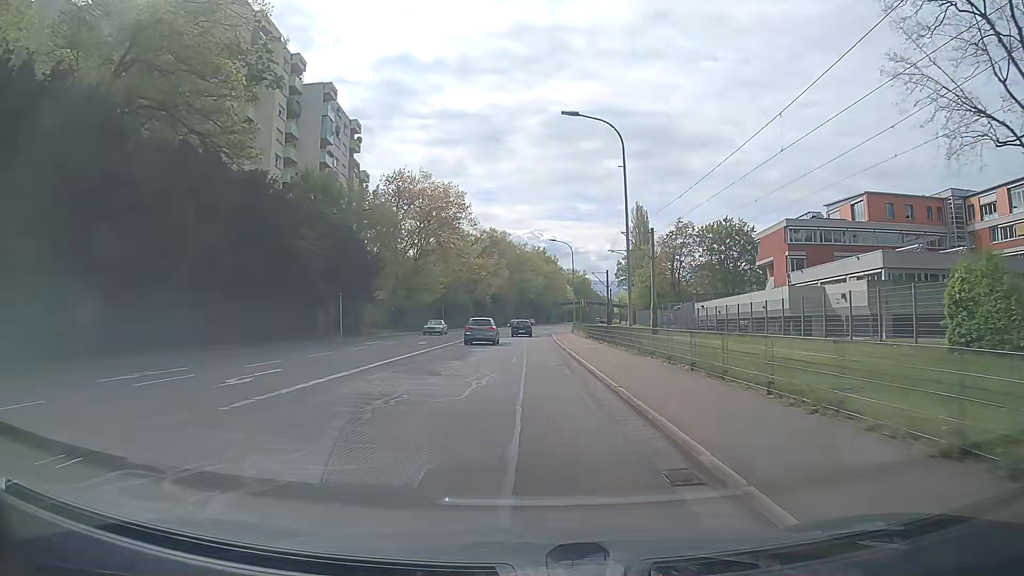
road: secondary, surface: asphalt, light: Day
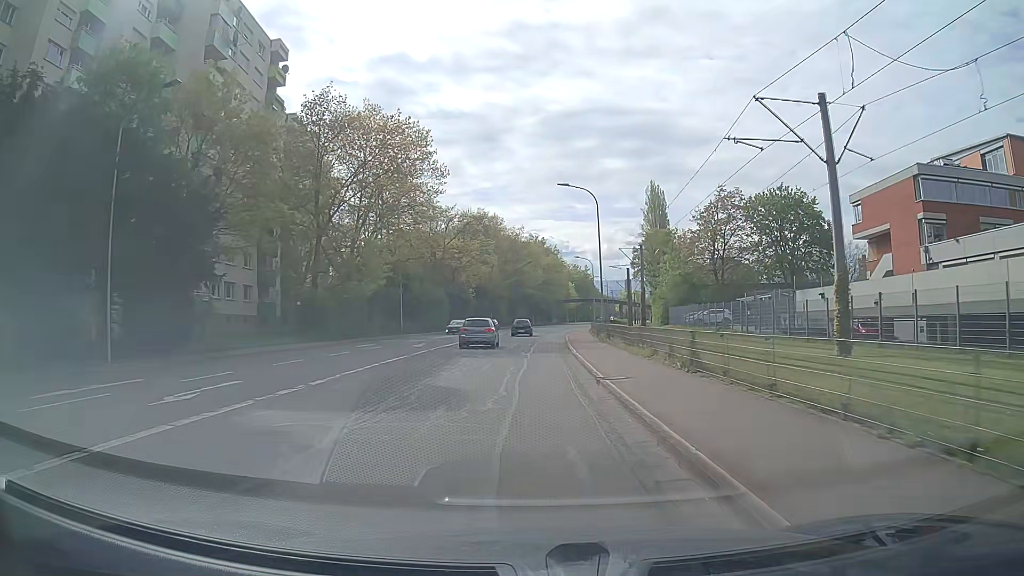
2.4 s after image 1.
(0.0, +28.1) m; +1°
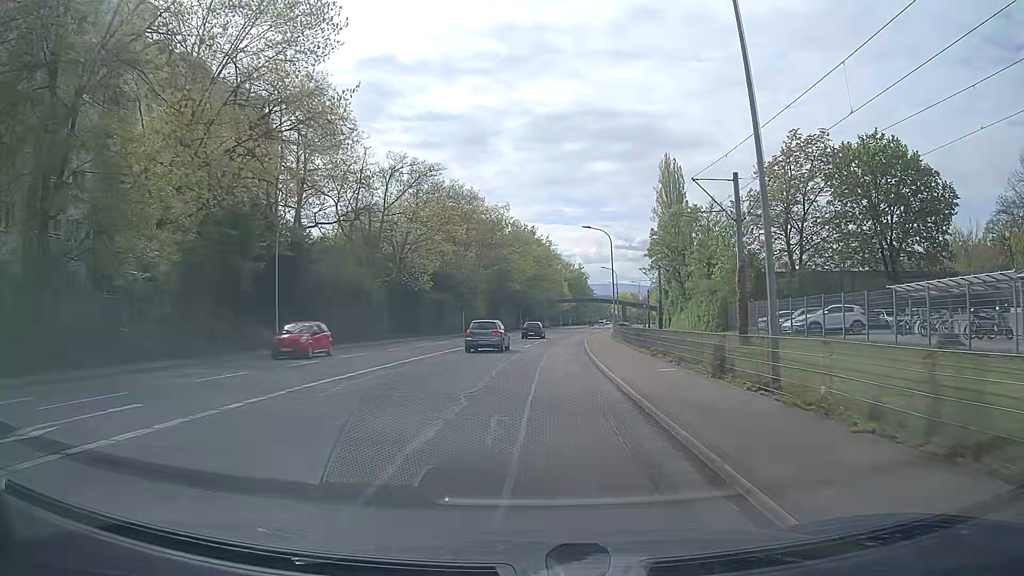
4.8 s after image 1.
(-0.3, +29.5) m; 0°
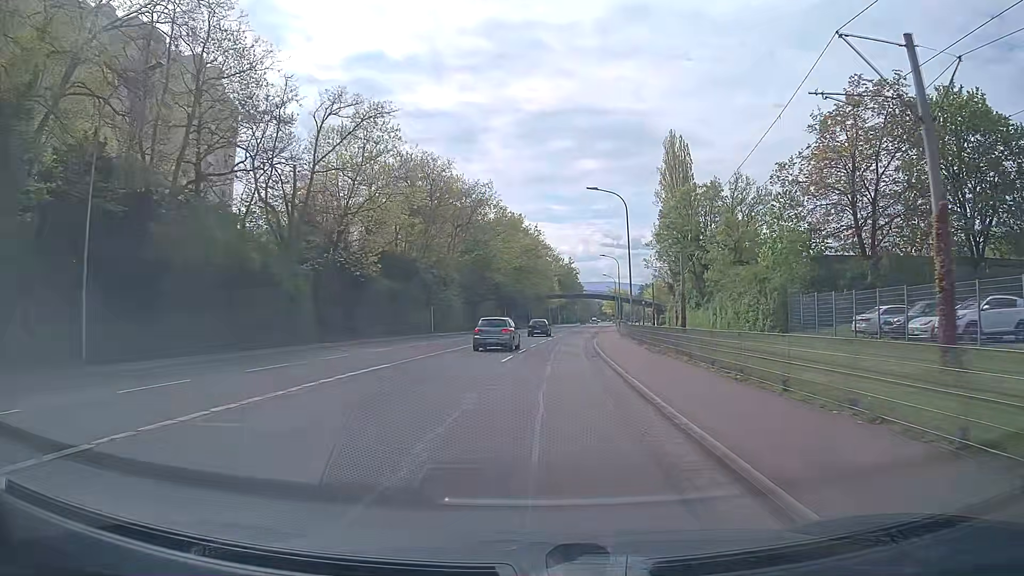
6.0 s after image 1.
(+0.2, +15.6) m; +1°
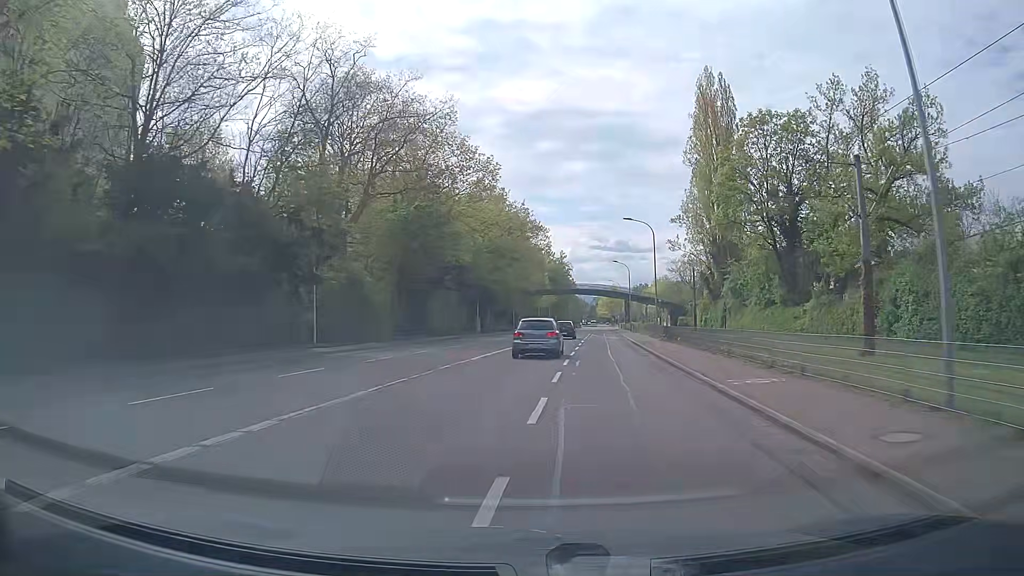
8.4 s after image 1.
(+0.3, +31.8) m; +1°
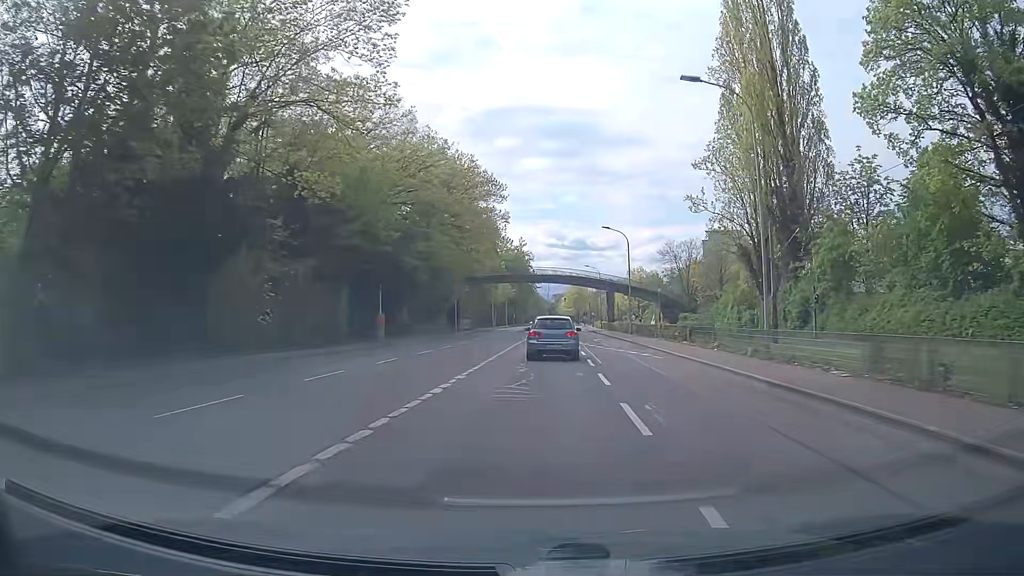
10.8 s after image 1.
(+0.9, +31.3) m; +4°
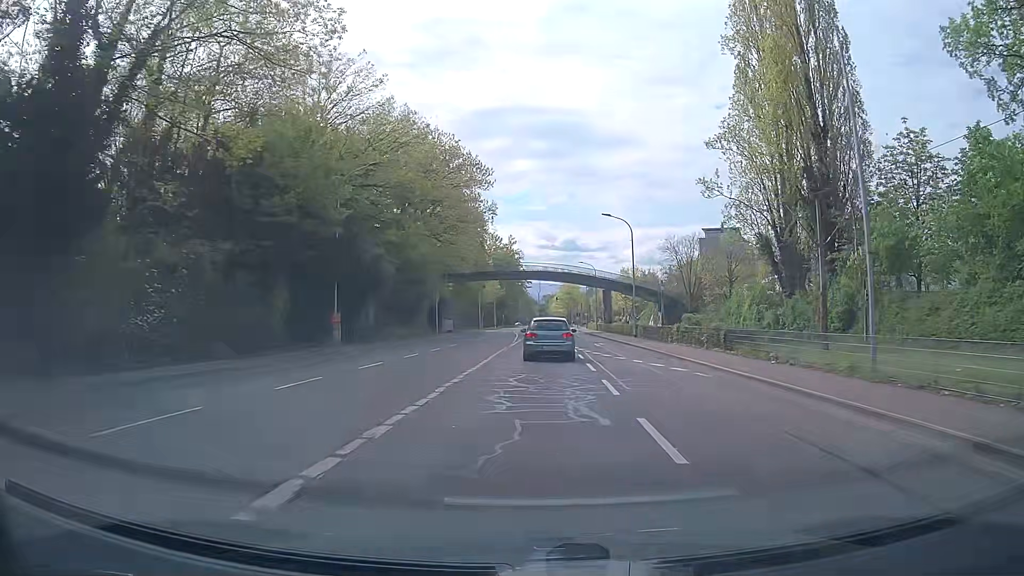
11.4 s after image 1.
(+0.1, +7.7) m; 0°
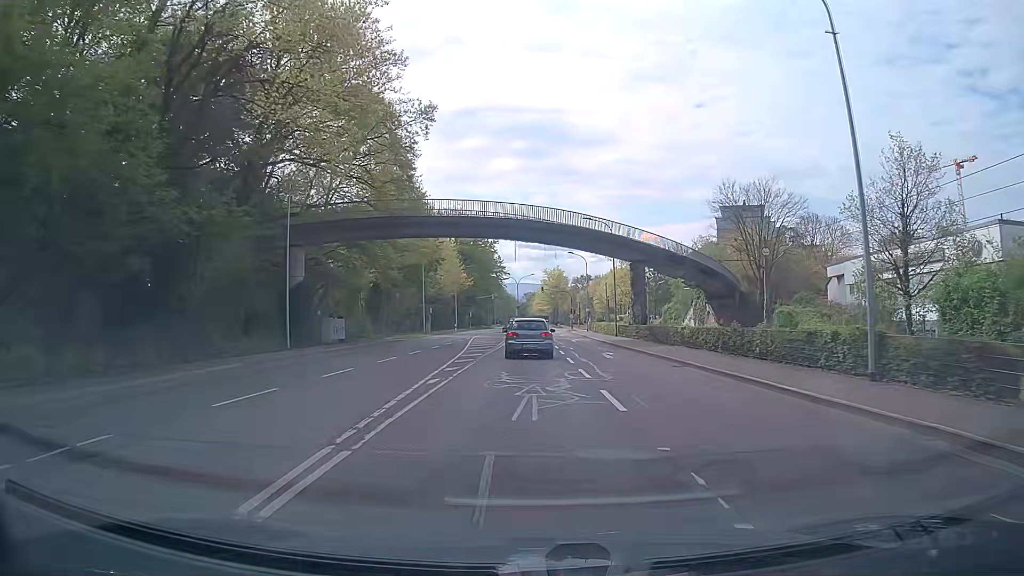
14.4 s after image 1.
(+1.1, +38.5) m; +2°
